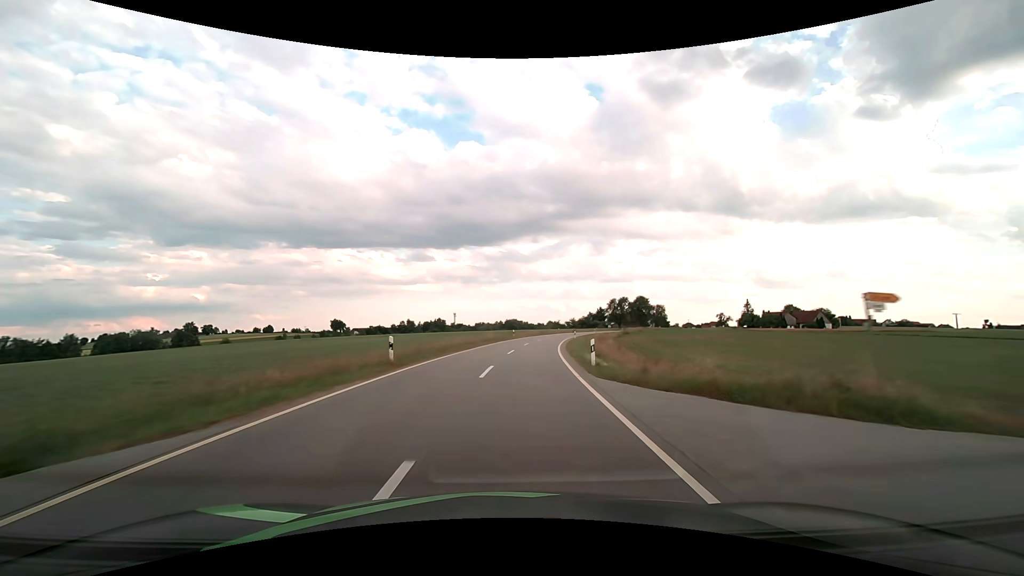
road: tertiary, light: Day
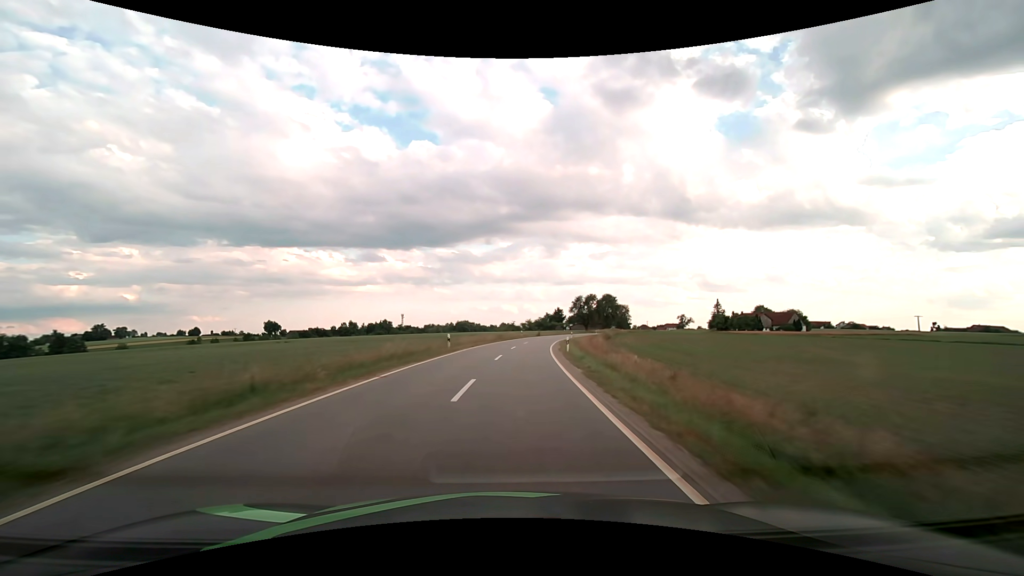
(+1.3, +28.3) m; +5°
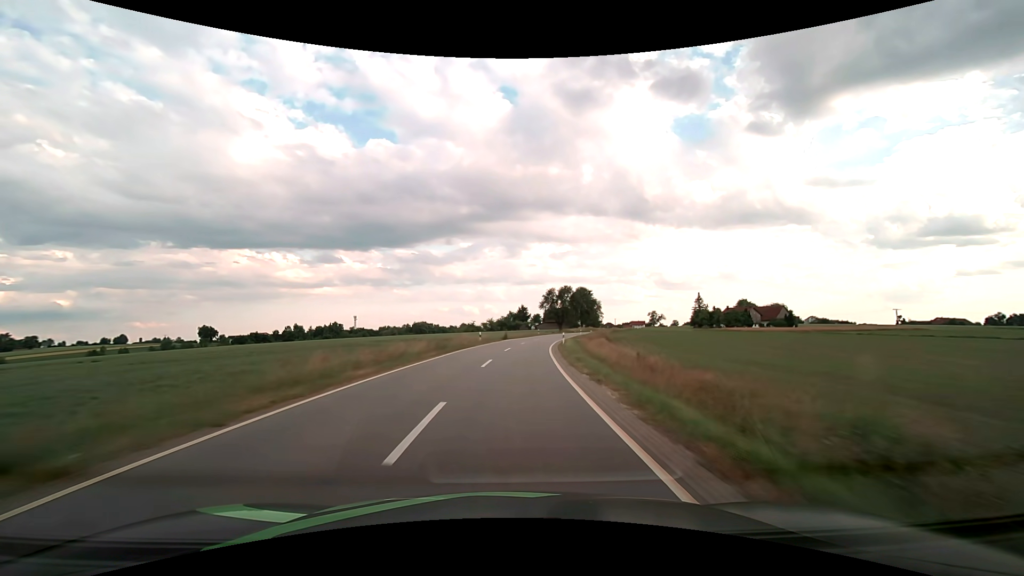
(+1.1, +28.3) m; +4°
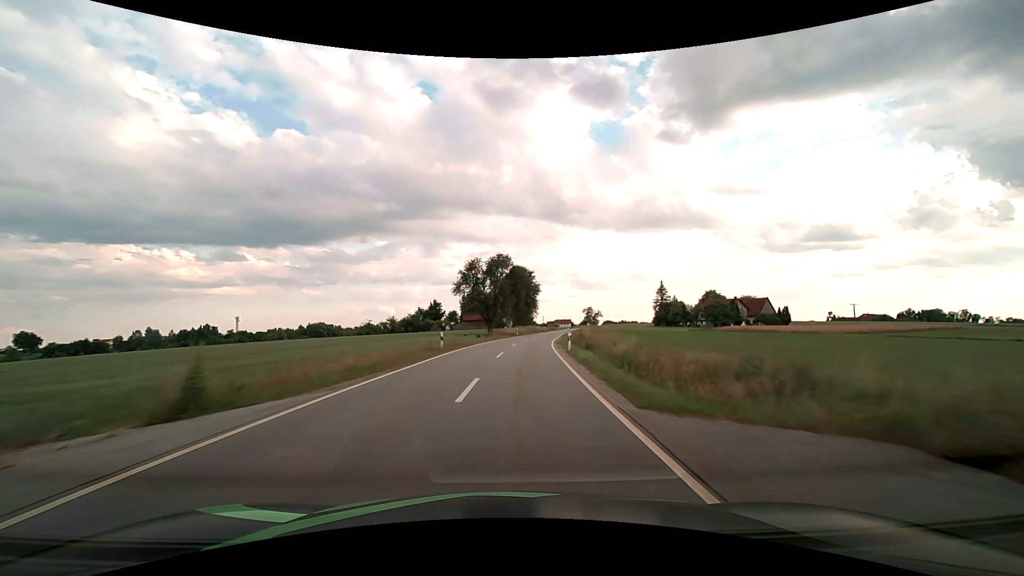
(+4.3, +56.5) m; +9°
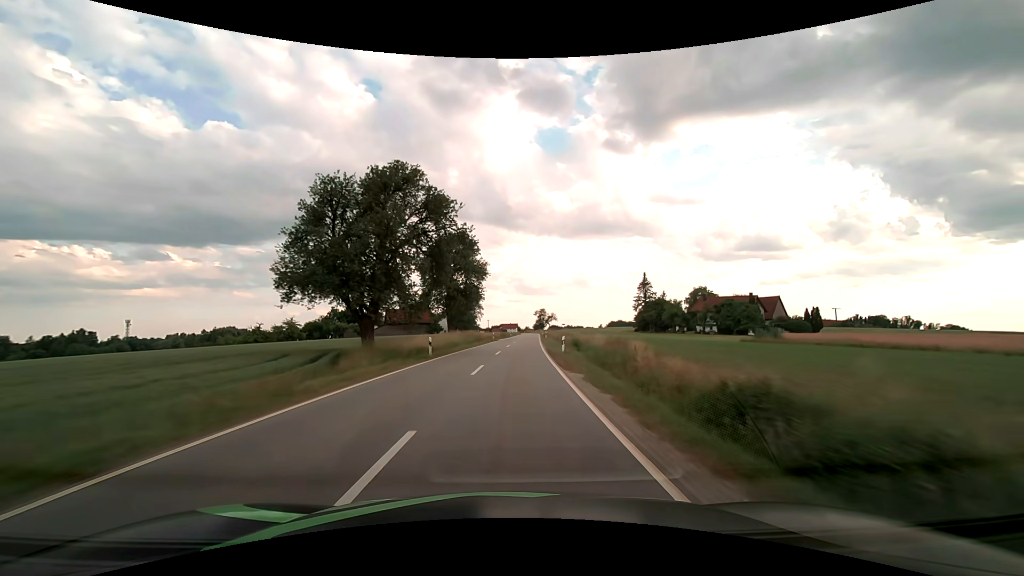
(+2.4, +42.5) m; +6°
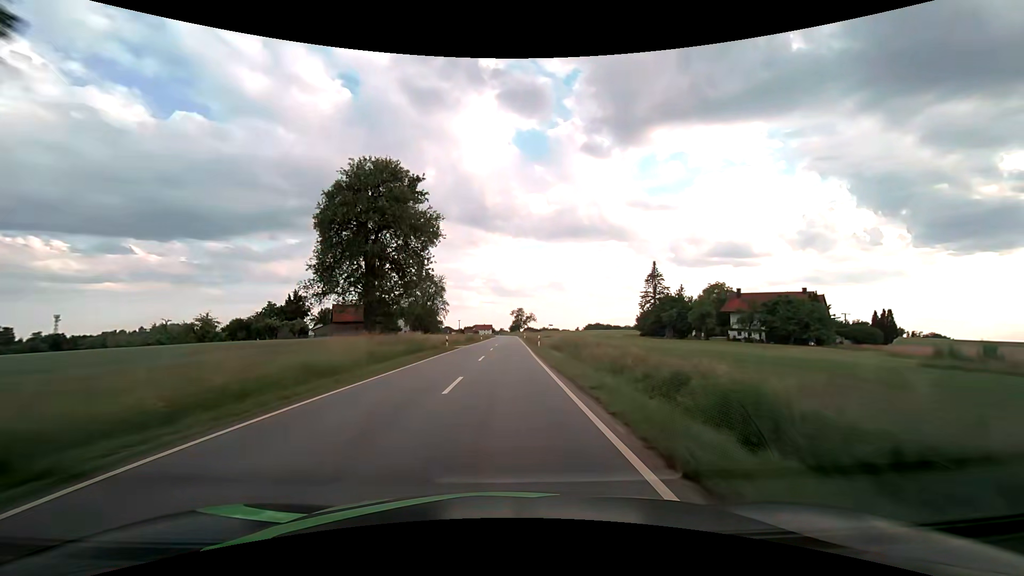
(+0.8, +28.4) m; +3°
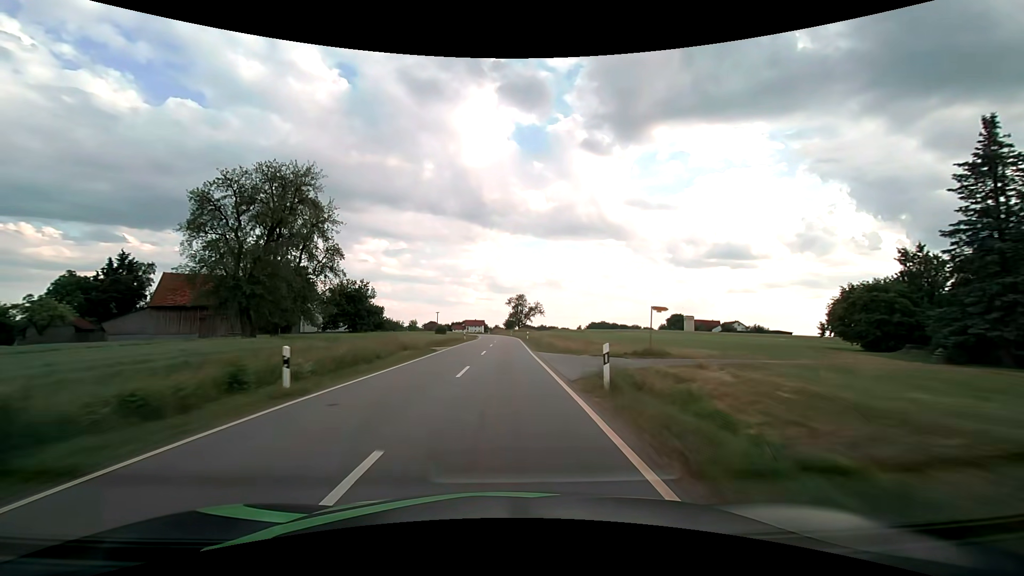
(+0.8, +69.8) m; +1°
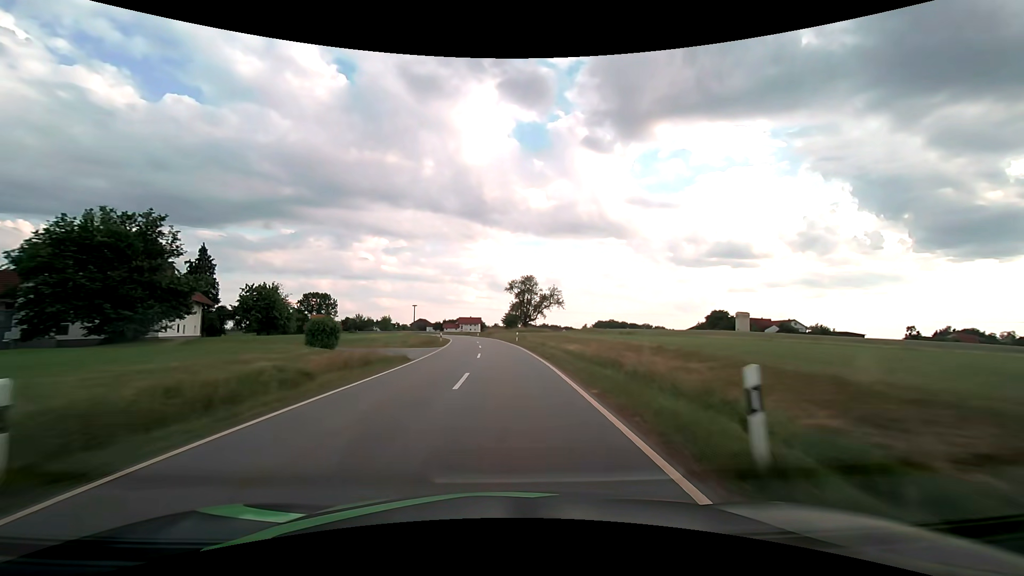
(0.0, +51.3) m; 0°
(0, +10) (0, +20) (0, +30) (-1, +40) (-2, +50) (-3, +60) (-4, +70) (-6, +80) (-8, +89) (-11, +99) m
